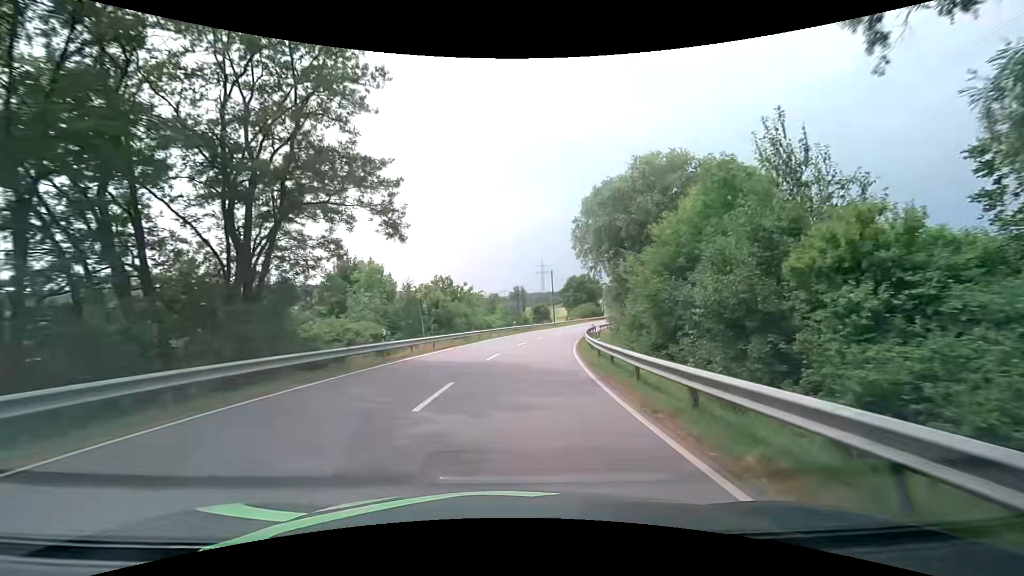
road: secondary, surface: asphalt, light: Day
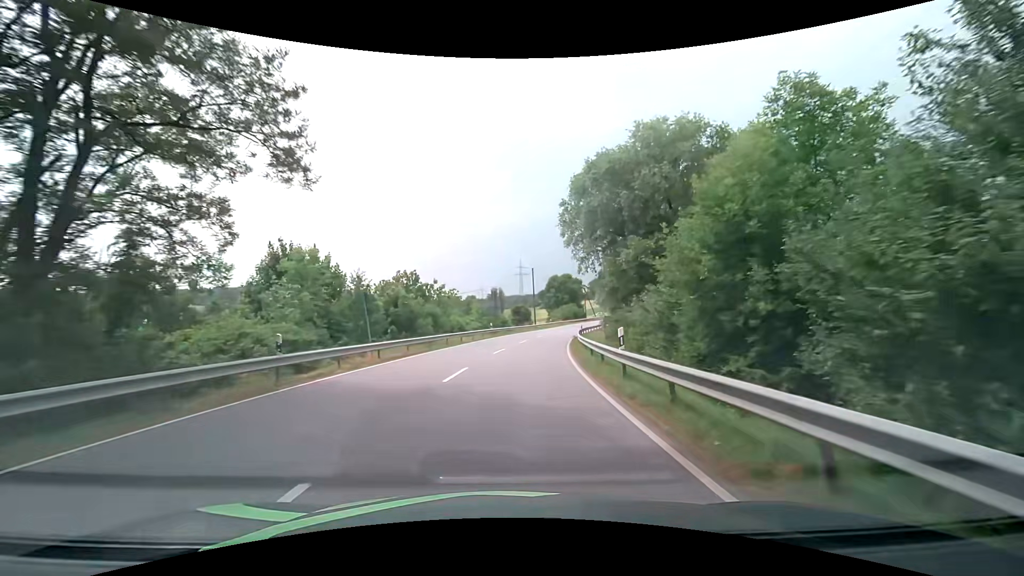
(+0.2, +7.6) m; +3°
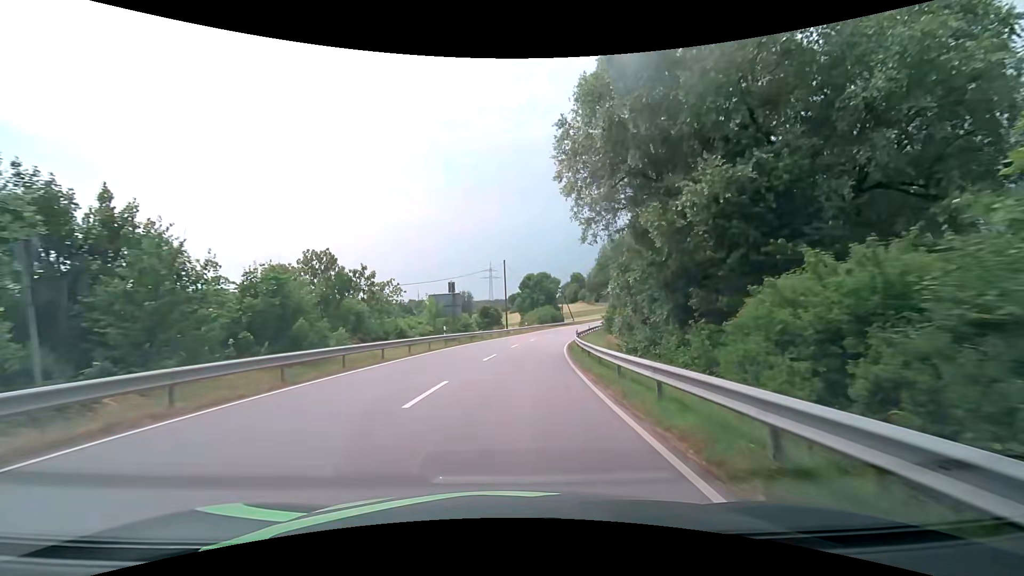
(+0.4, +15.6) m; +3°
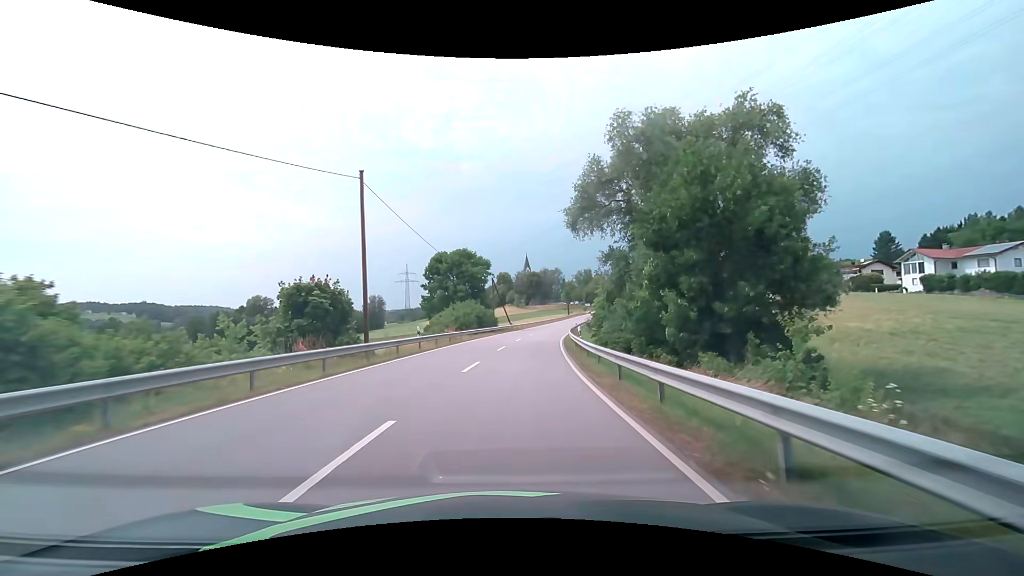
(+3.1, +40.7) m; +9°
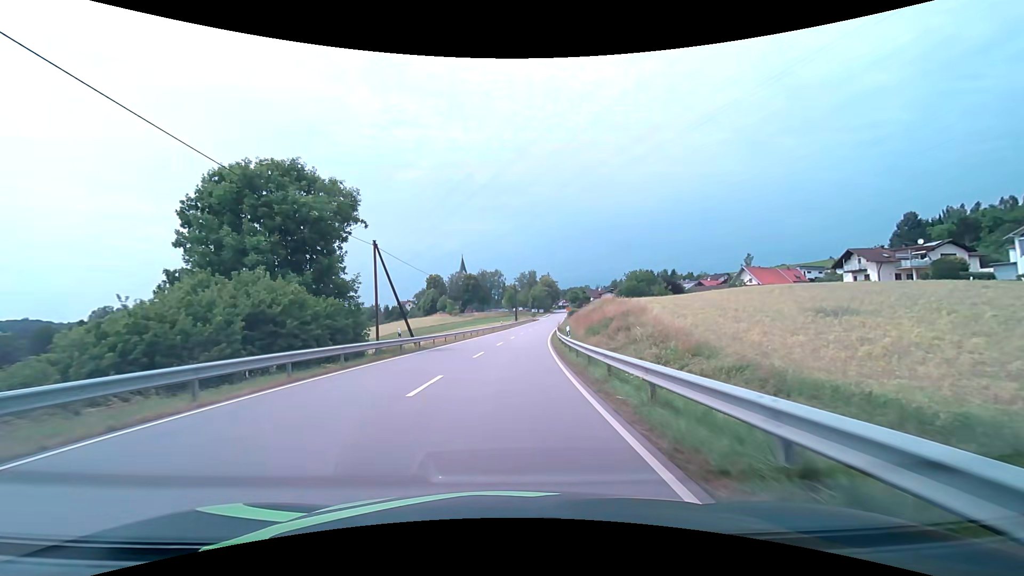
(+2.9, +40.7) m; +7°
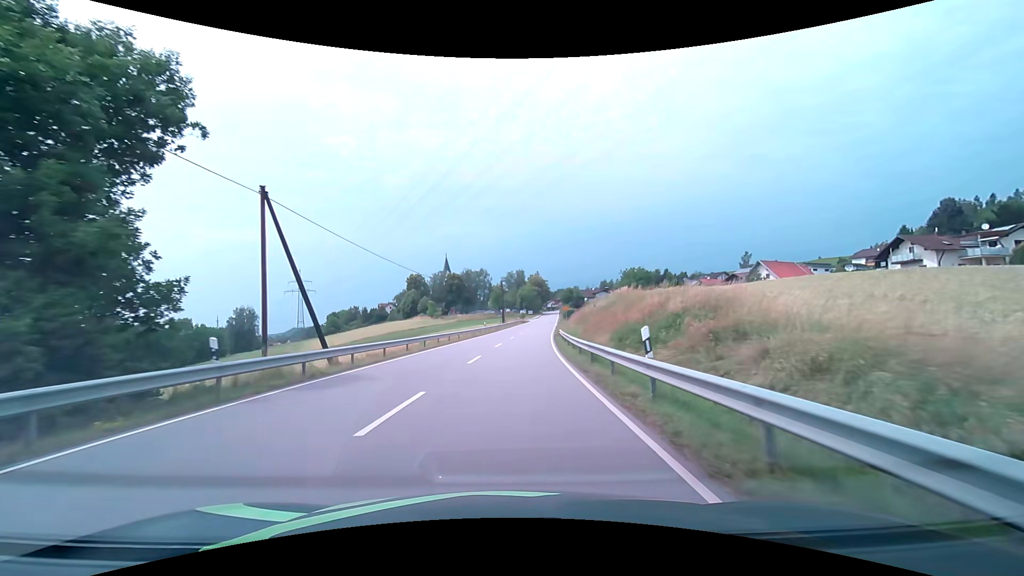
(+0.3, +15.4) m; +2°
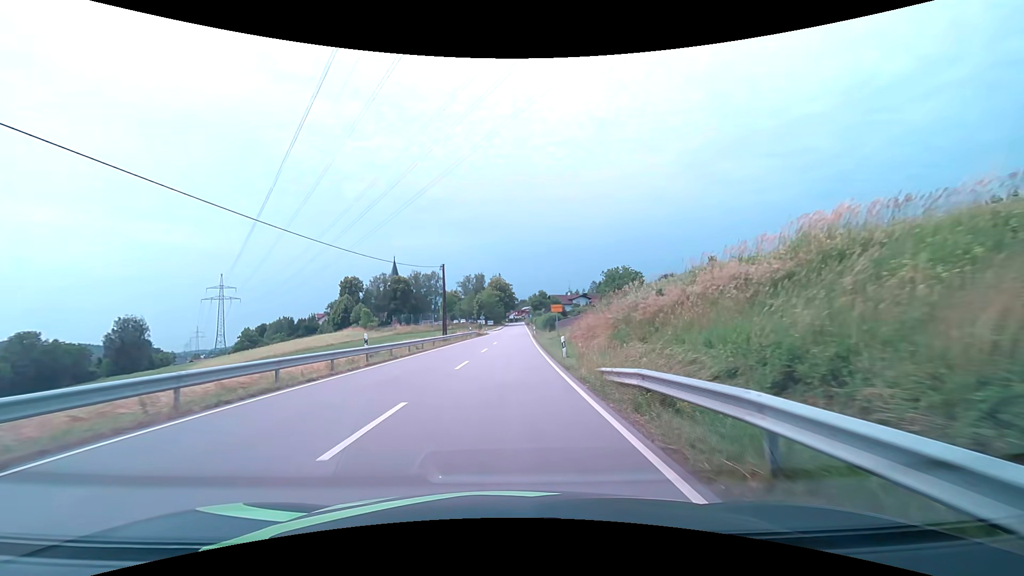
(+1.6, +36.6) m; +5°
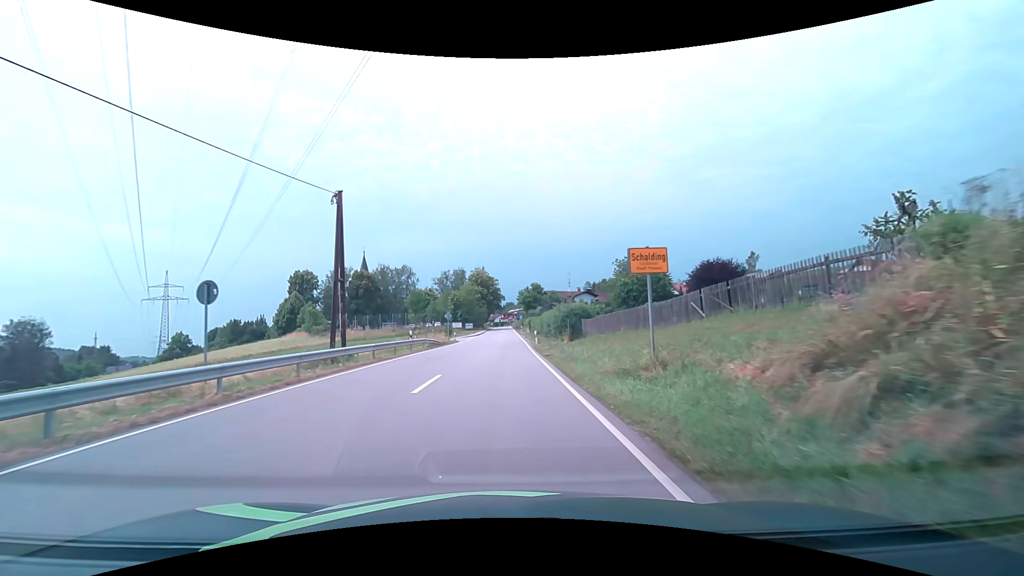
(+0.5, +30.7) m; +2°
(0, +10) (0, +20) (0, +30) (0, +40) (0, +50) (0, +60) (0, +70) (0, +80) (0, +90) (0, +100) m
